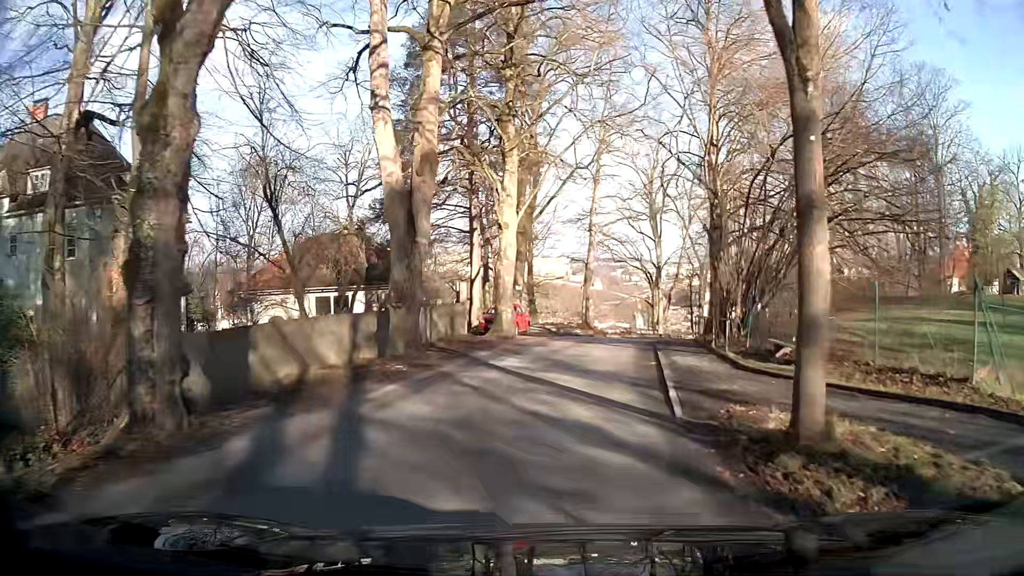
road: secondary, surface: asphalt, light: Day
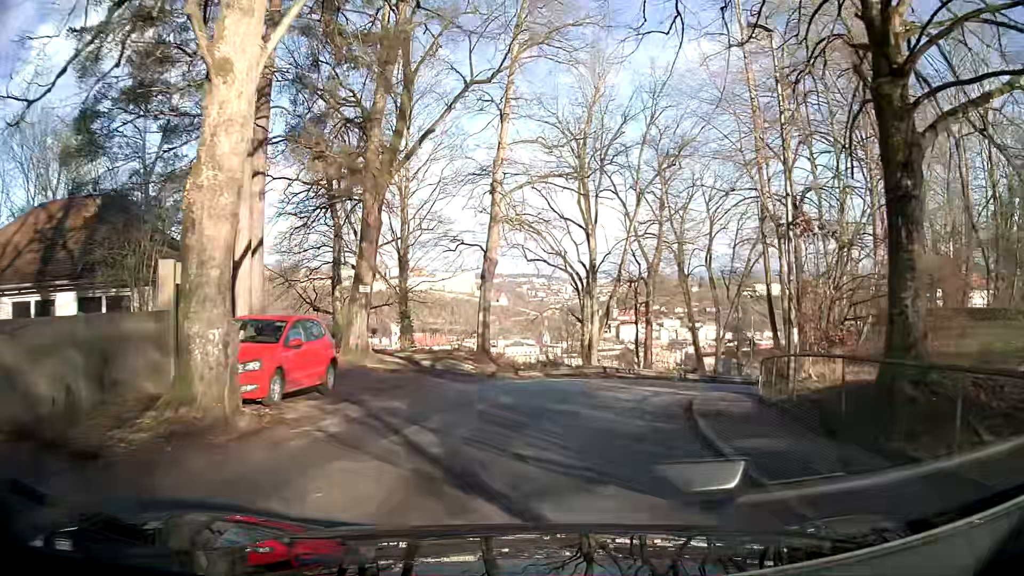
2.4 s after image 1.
(+1.2, +19.1) m; +8°
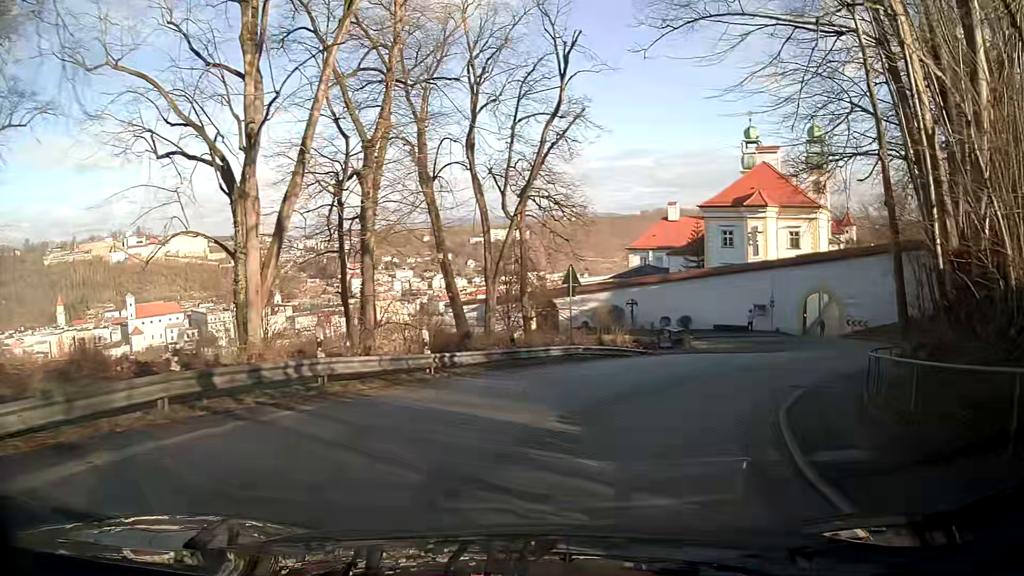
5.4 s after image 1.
(+4.6, +22.0) m; +25°
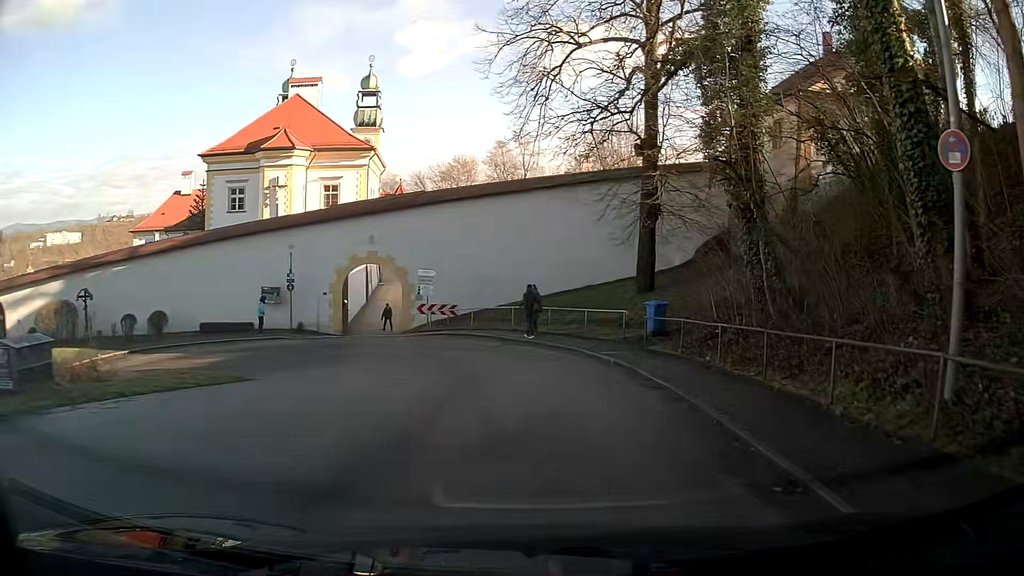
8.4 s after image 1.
(+7.5, +20.1) m; +38°
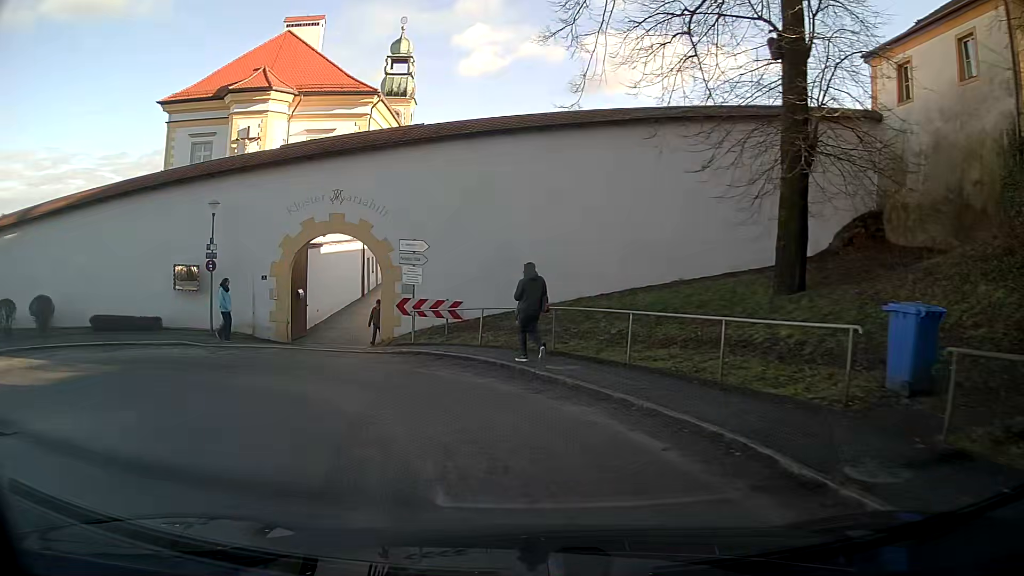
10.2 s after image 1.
(-0.4, +13.0) m; -9°
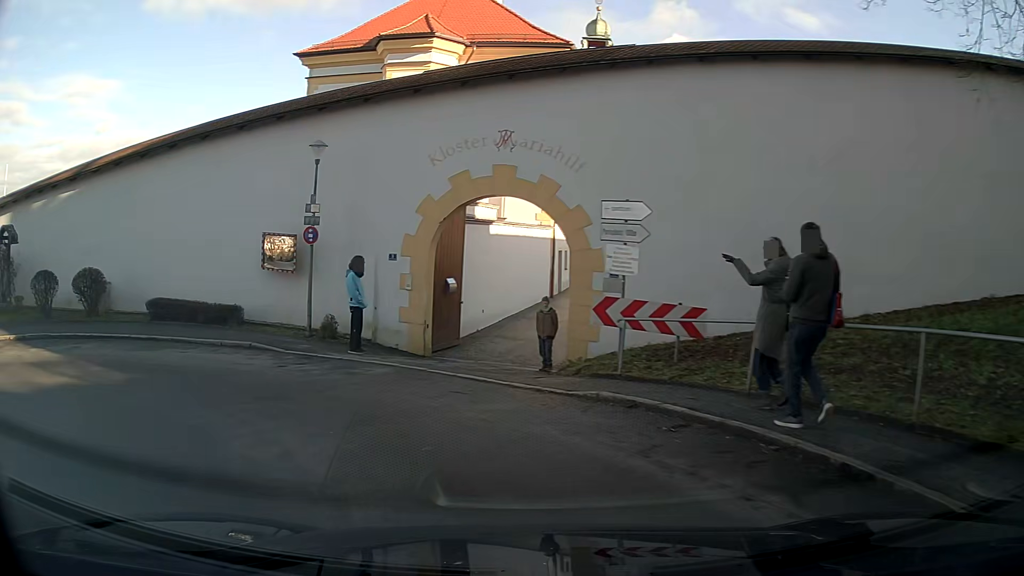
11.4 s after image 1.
(-1.2, +7.4) m; -21°
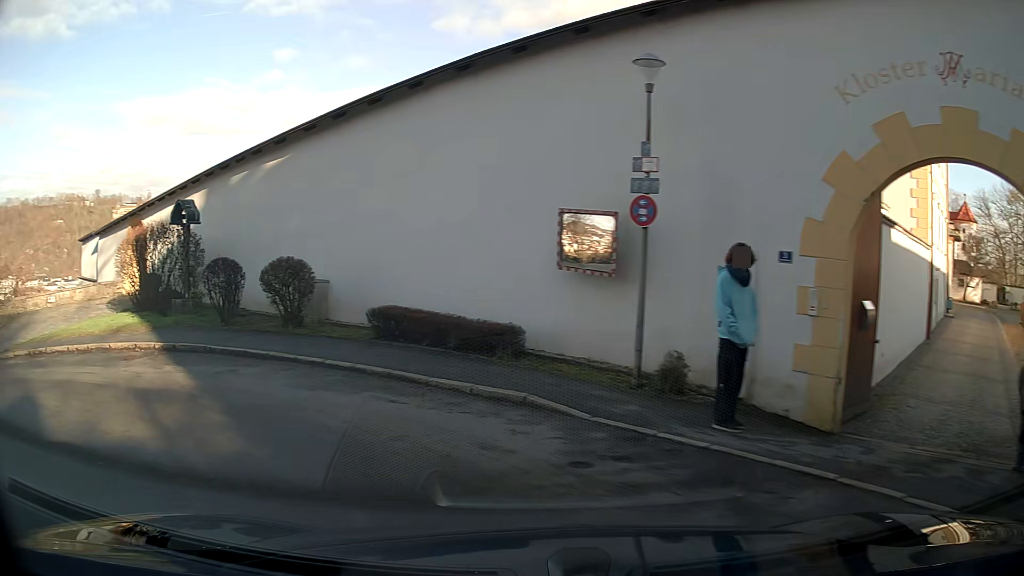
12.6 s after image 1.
(-1.4, +6.4) m; -28°
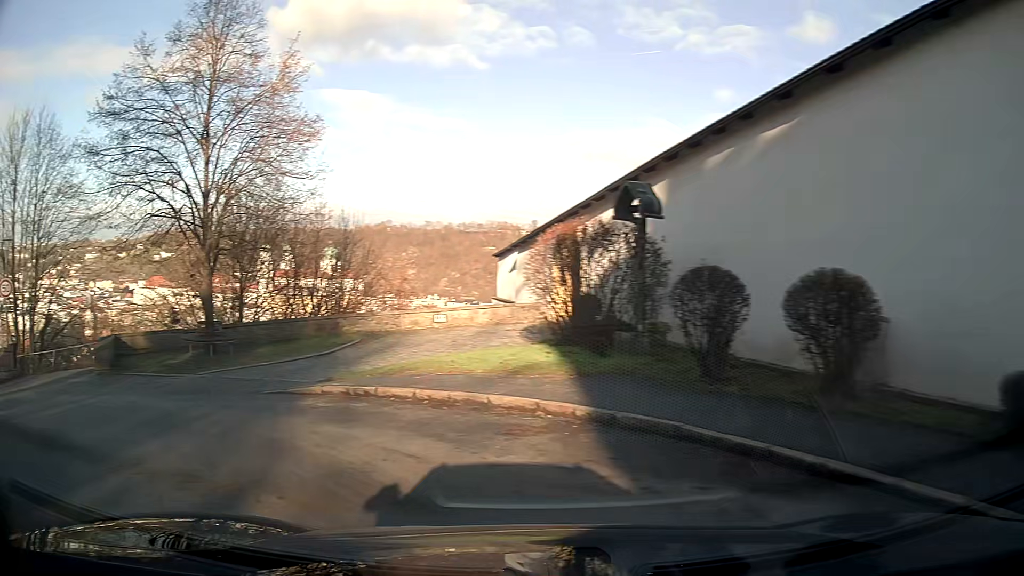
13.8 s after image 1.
(-2.1, +5.9) m; -40°
(-5, +9) (-13, +14) (-22, +17) (-32, +20) (-41, +24) (-51, +27) (-60, +30) (-70, +34) (-79, +37) (-88, +41) m
